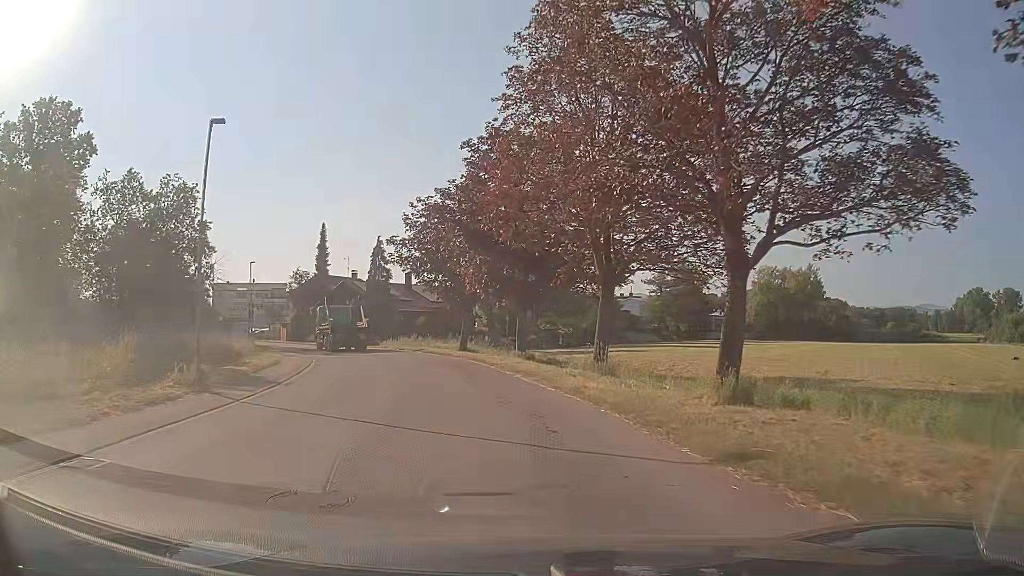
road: unclassified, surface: asphalt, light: Day
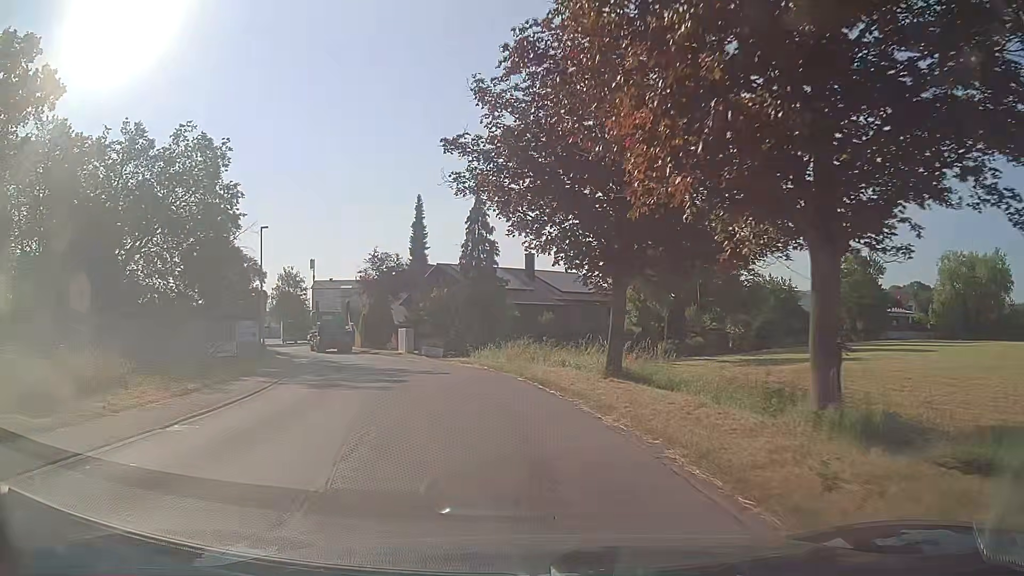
(-2.1, +21.0) m; -12°
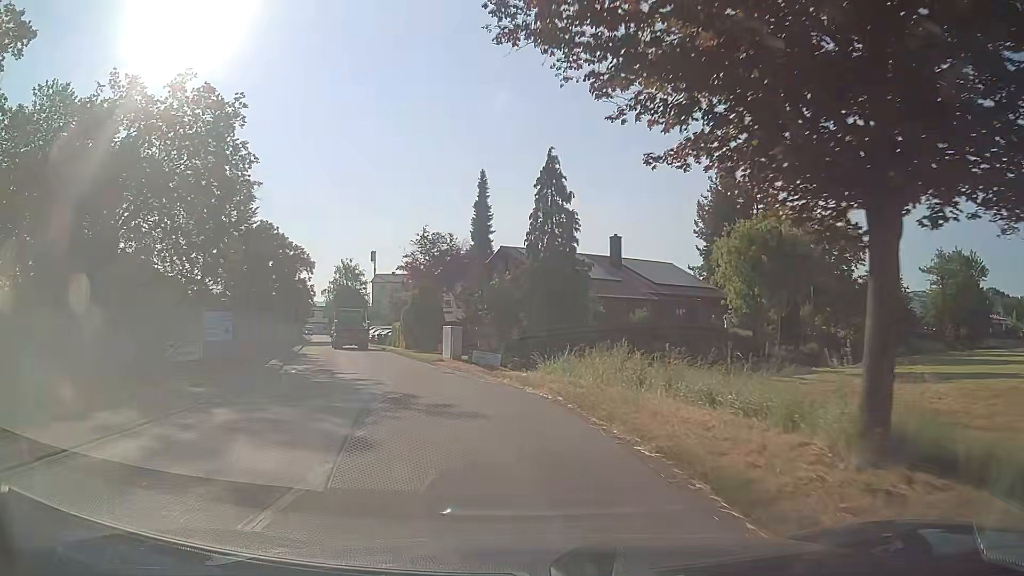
(-0.6, +10.8) m; -7°
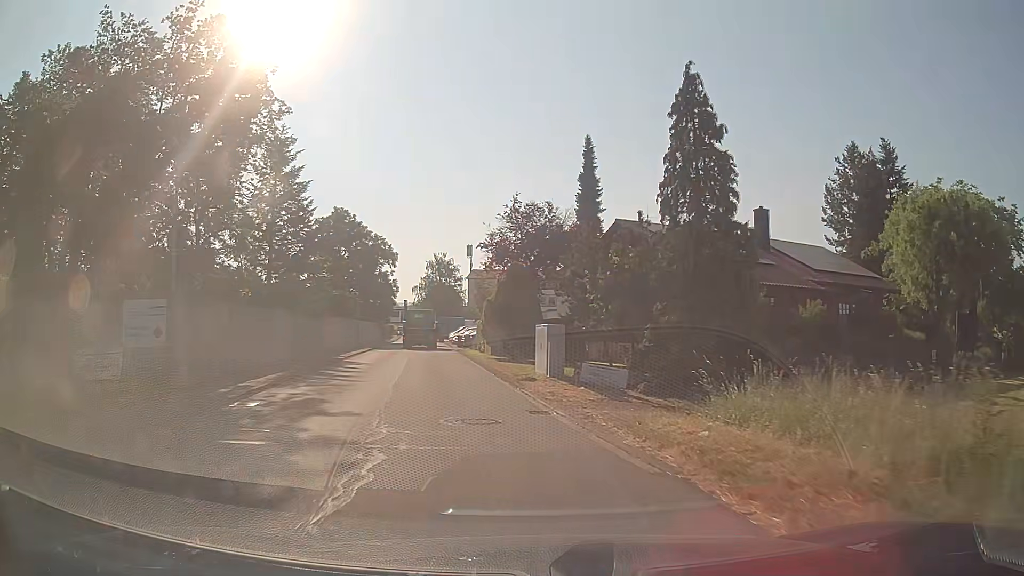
(-0.7, +10.8) m; -7°
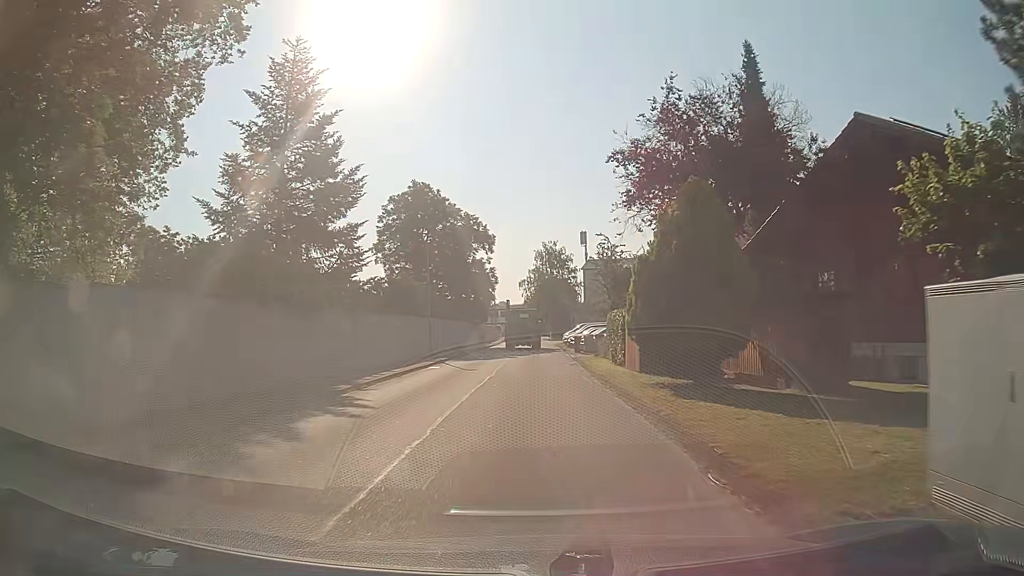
(-1.9, +16.1) m; -11°
(0, +10) (0, +20) (0, +30) (0, +40) (0, +50) (+1, +60) (+1, +70) (+1, +80) (+1, +90) (0, +100) m
